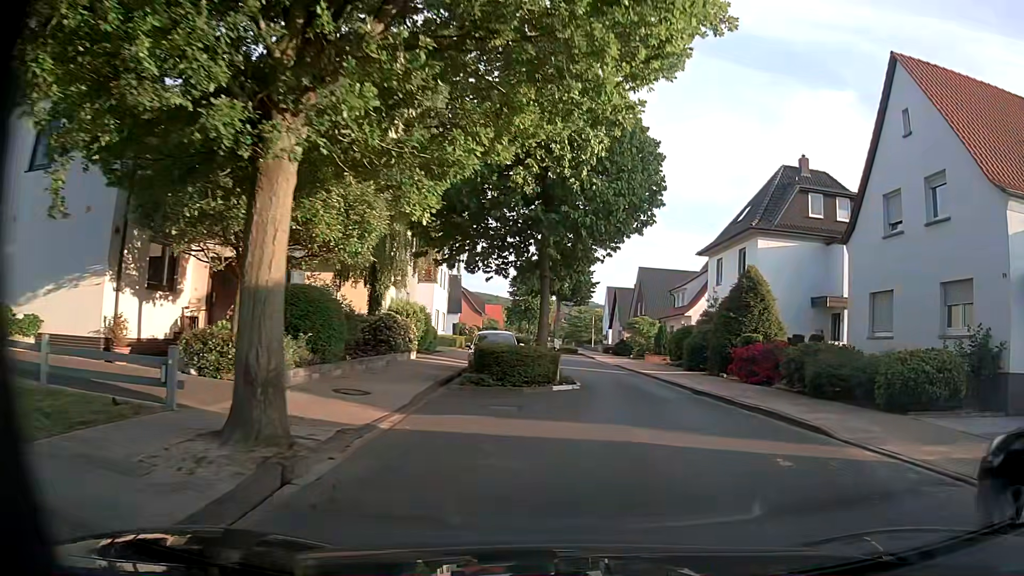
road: unclassified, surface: asphalt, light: Day
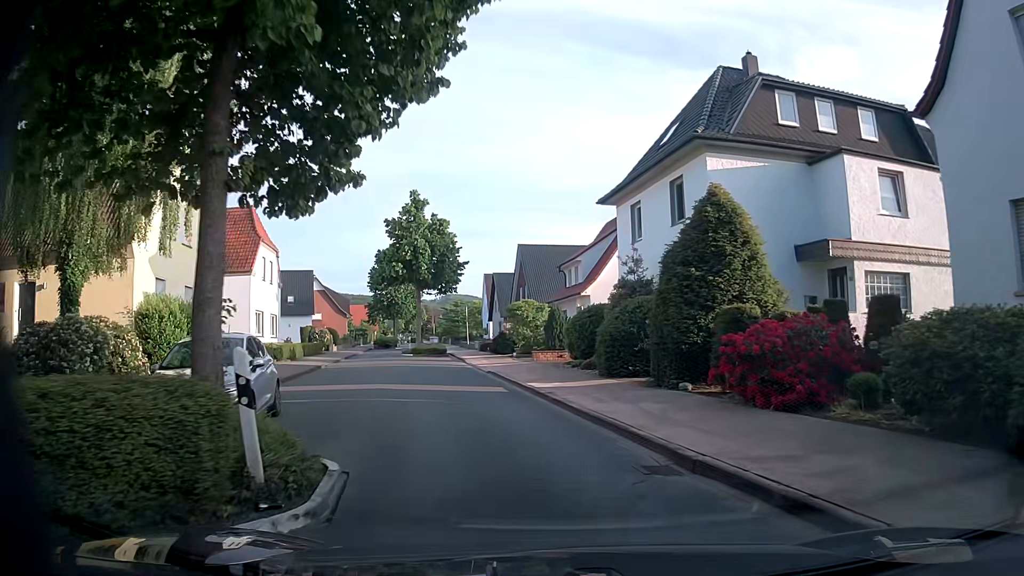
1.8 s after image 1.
(+1.7, +12.6) m; +11°
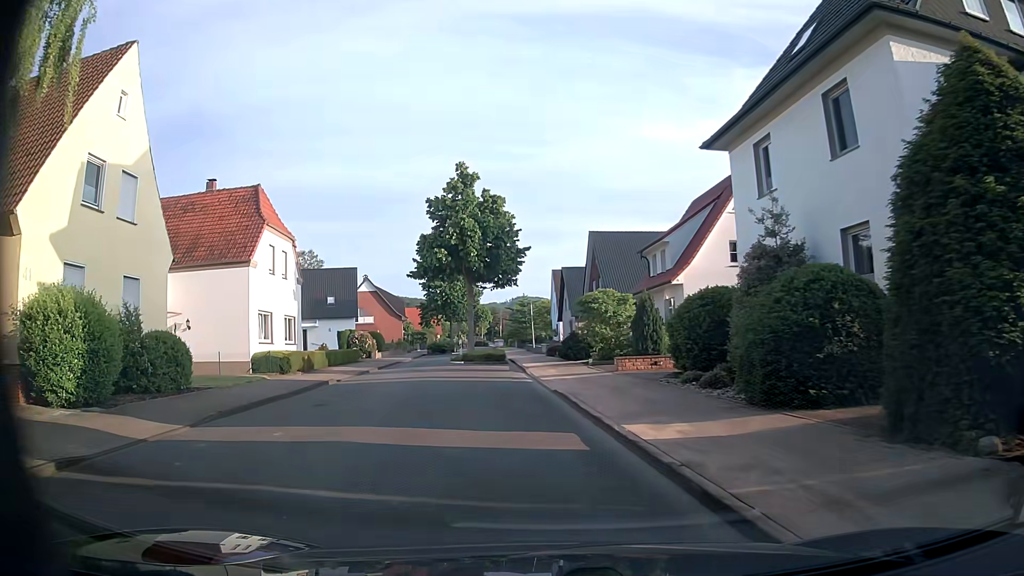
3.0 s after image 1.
(-0.4, +8.5) m; -7°
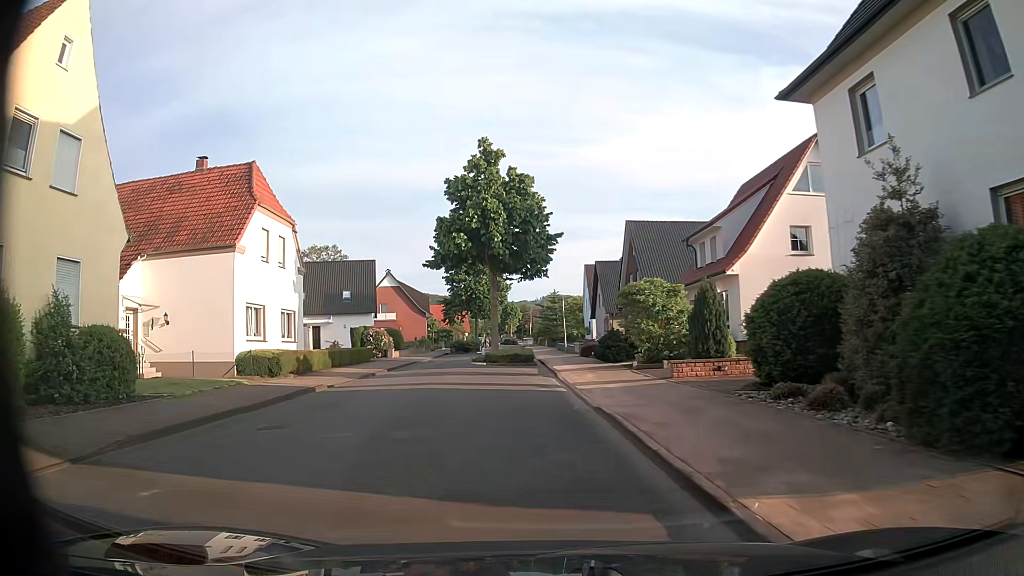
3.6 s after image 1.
(-0.1, +4.5) m; -2°
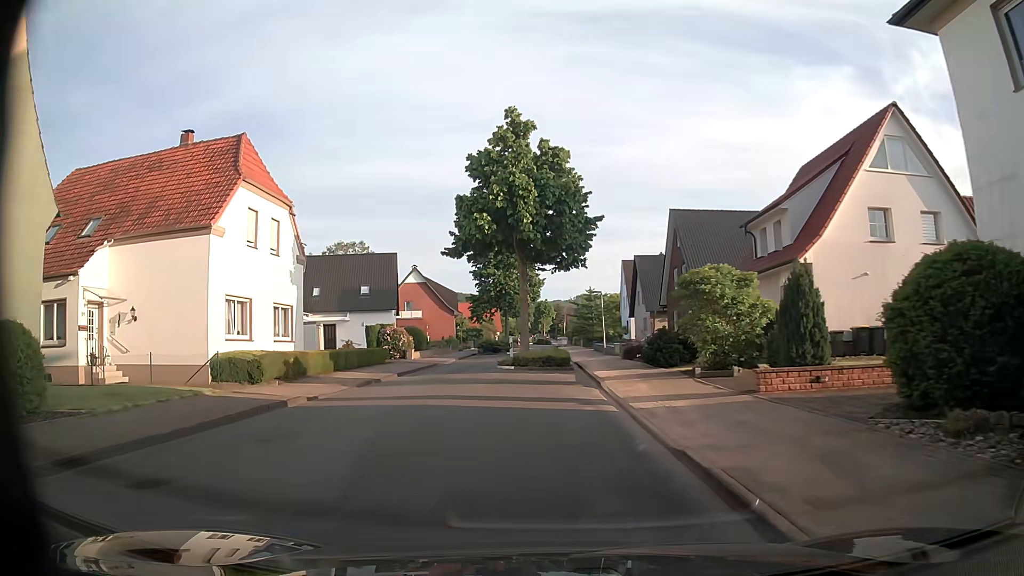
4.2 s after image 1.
(-0.1, +4.7) m; -3°
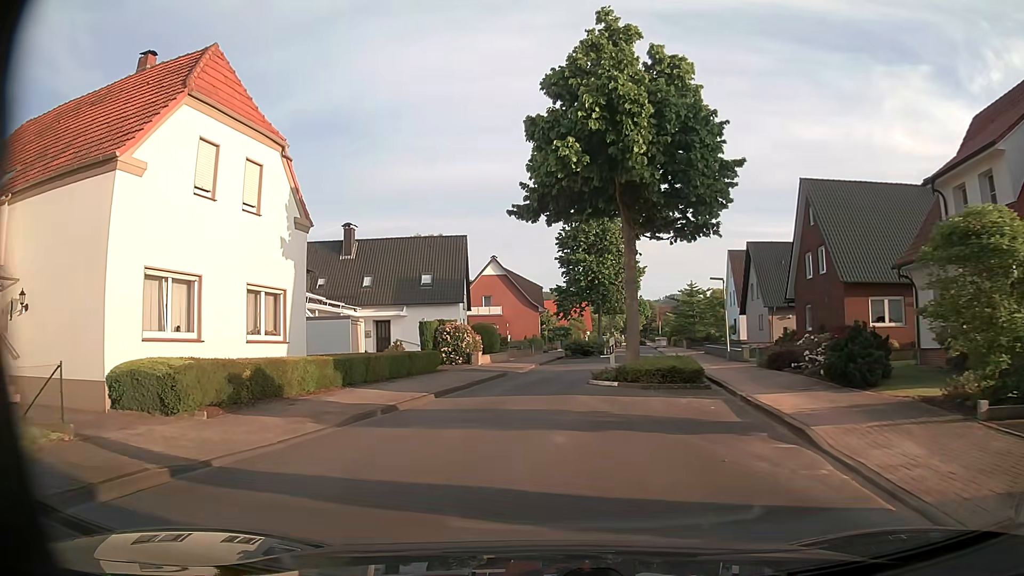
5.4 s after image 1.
(-0.5, +9.5) m; -6°
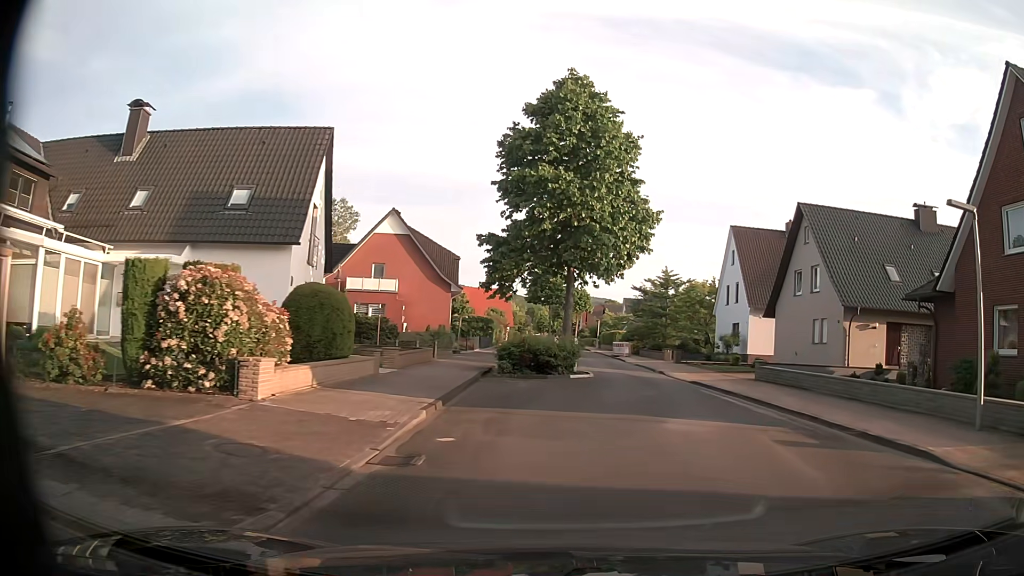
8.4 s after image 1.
(-0.8, +22.1) m; +6°
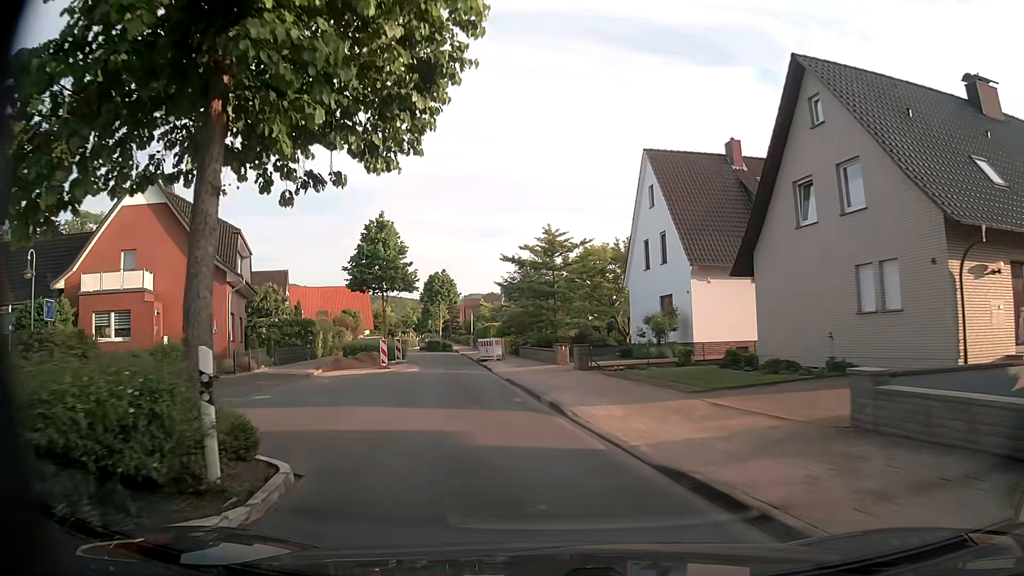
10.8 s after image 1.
(+3.0, +17.5) m; +10°
(-1, +10) (-2, +20) (-4, +30) (-6, +39) (-9, +49) (-13, +58) (-14, +68) (-14, +78) (-15, +88) (-18, +97) m
